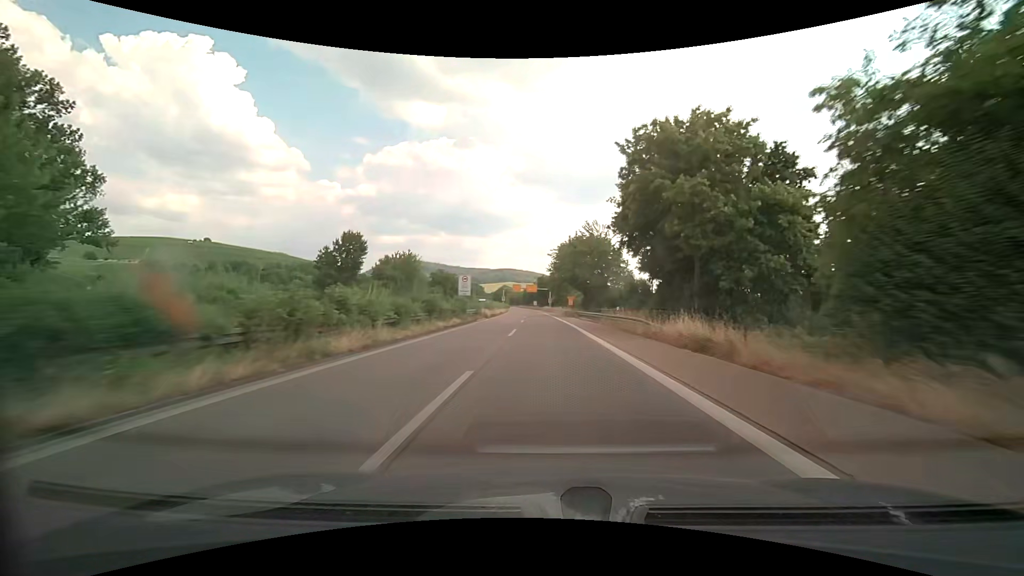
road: trunk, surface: asphalt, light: Day
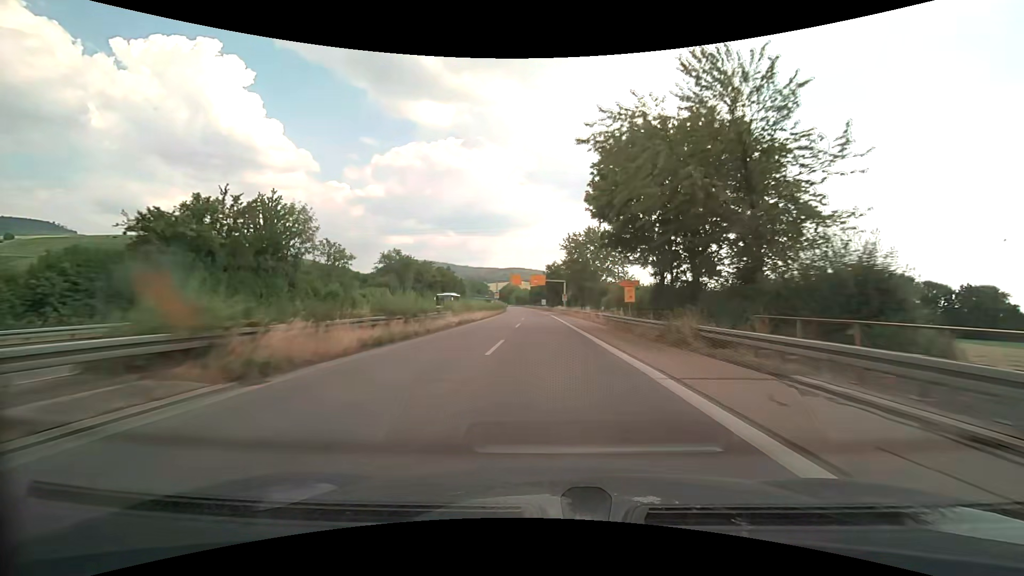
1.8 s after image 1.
(-0.5, +44.7) m; -1°
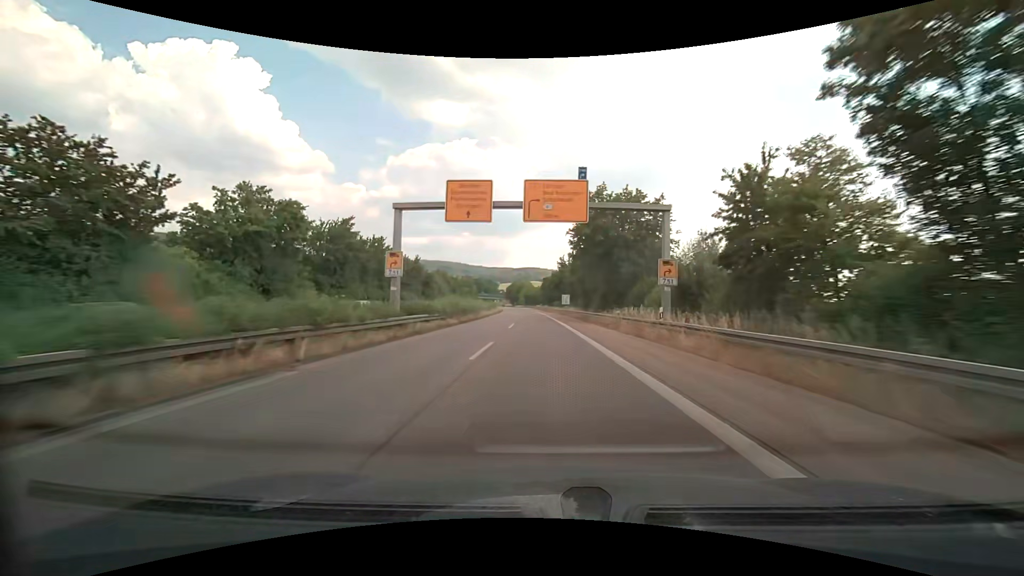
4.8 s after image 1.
(-1.0, +73.1) m; -2°
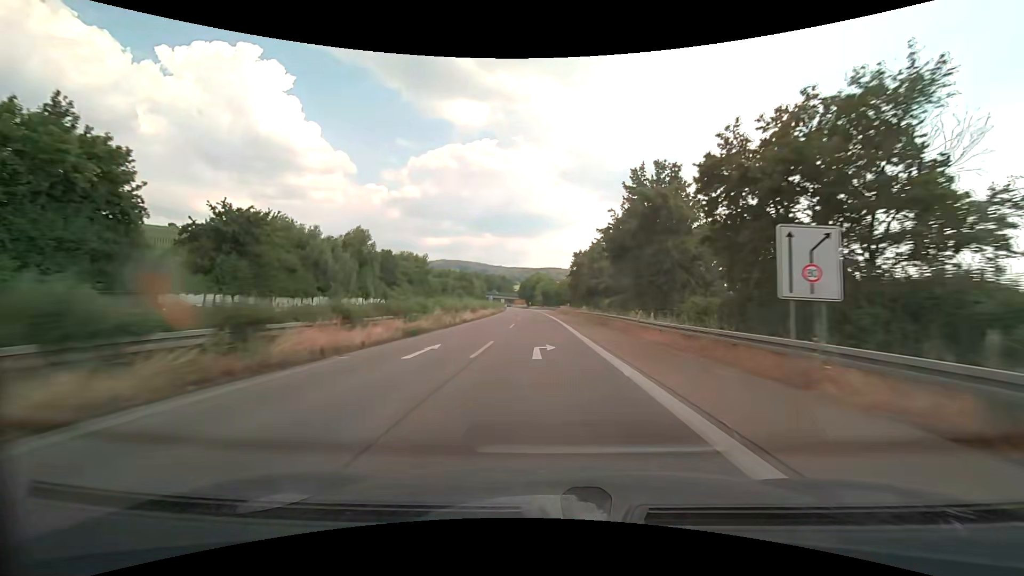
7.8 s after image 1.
(-1.2, +71.5) m; -2°
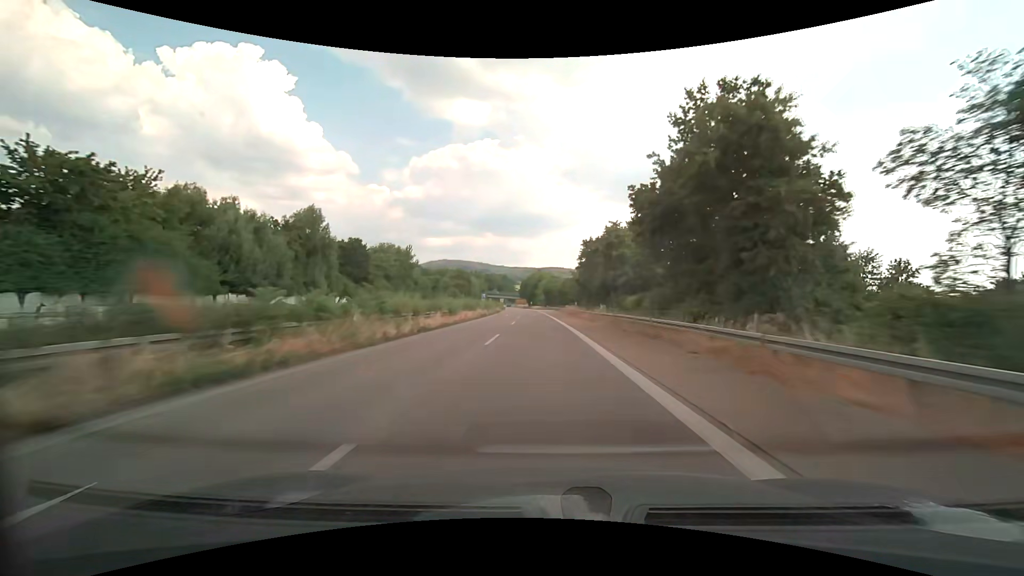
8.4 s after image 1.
(0.0, +14.1) m; 0°
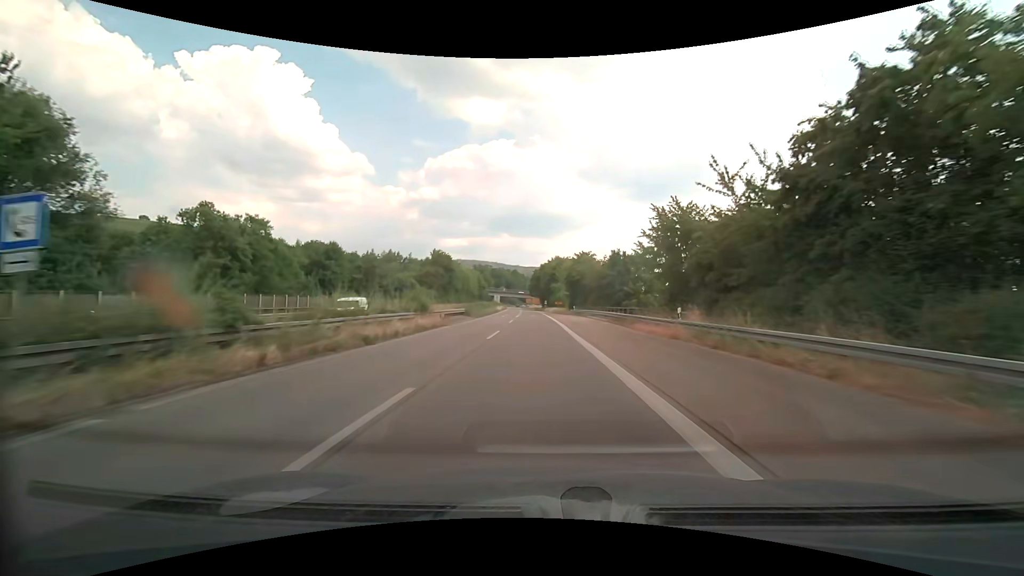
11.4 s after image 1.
(-1.3, +68.7) m; -2°
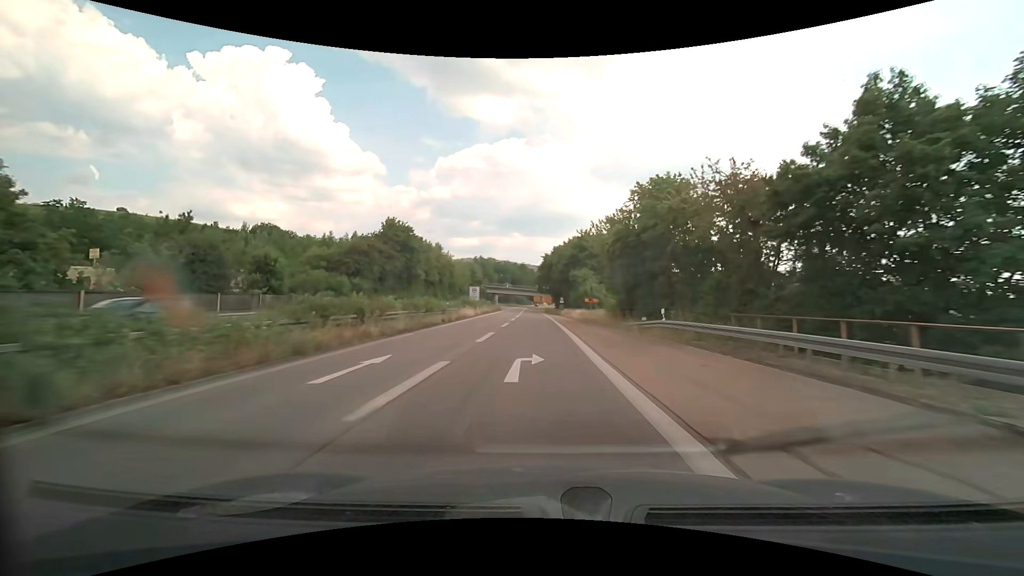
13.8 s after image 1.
(-0.6, +50.0) m; -1°
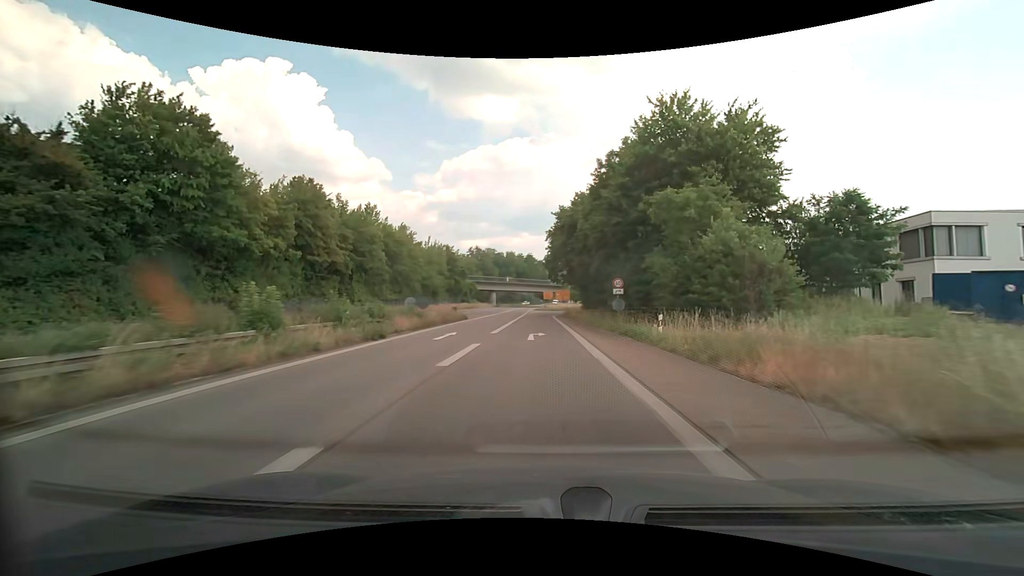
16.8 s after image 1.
(-0.6, +54.9) m; -1°
(0, +10) (0, +20) (0, +30) (0, +40) (0, +50) (0, +60) (0, +70) (+1, +80) (+3, +90) (+6, +99) m
